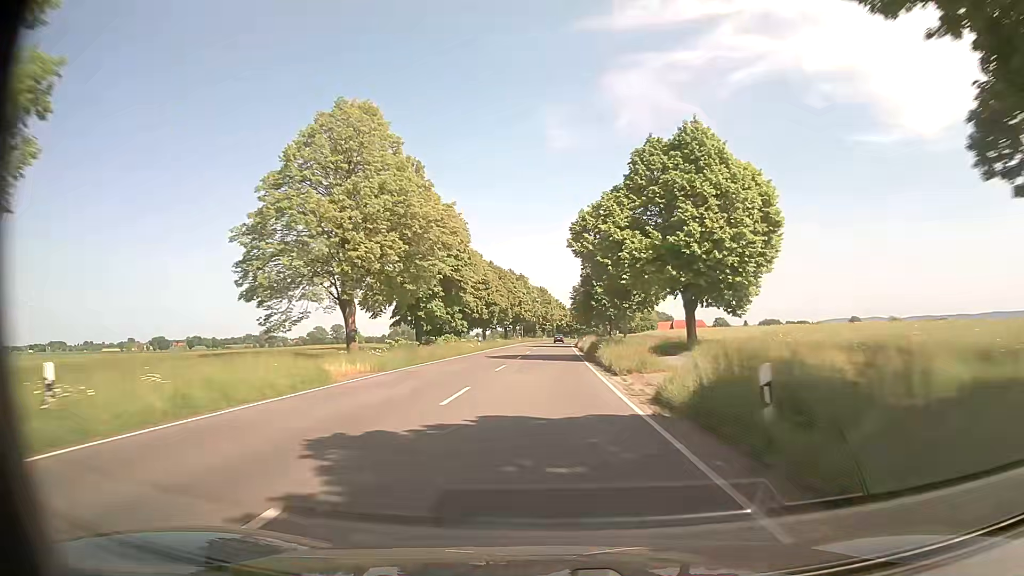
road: secondary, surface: asphalt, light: Day
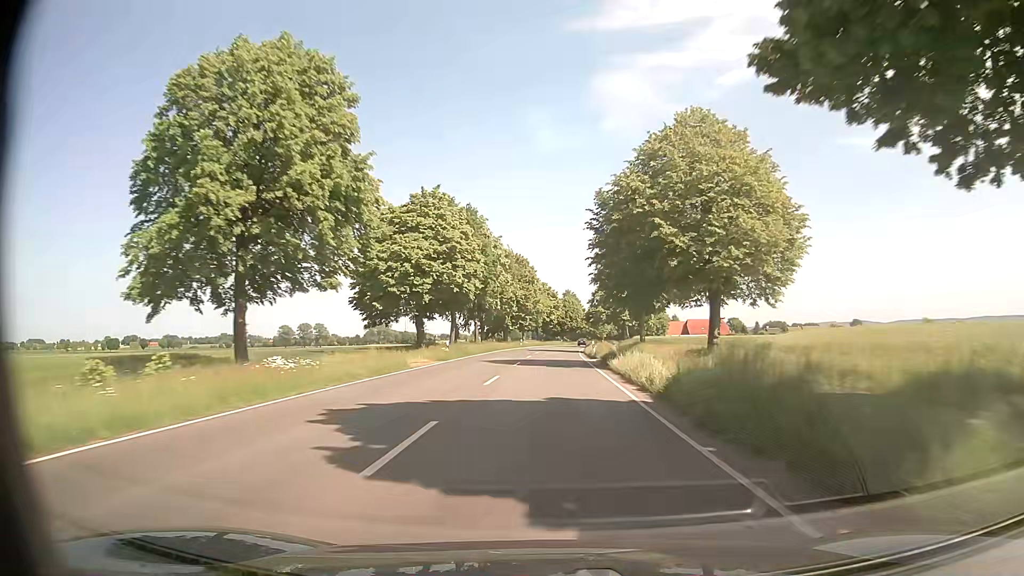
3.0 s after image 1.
(+1.2, +66.8) m; +1°
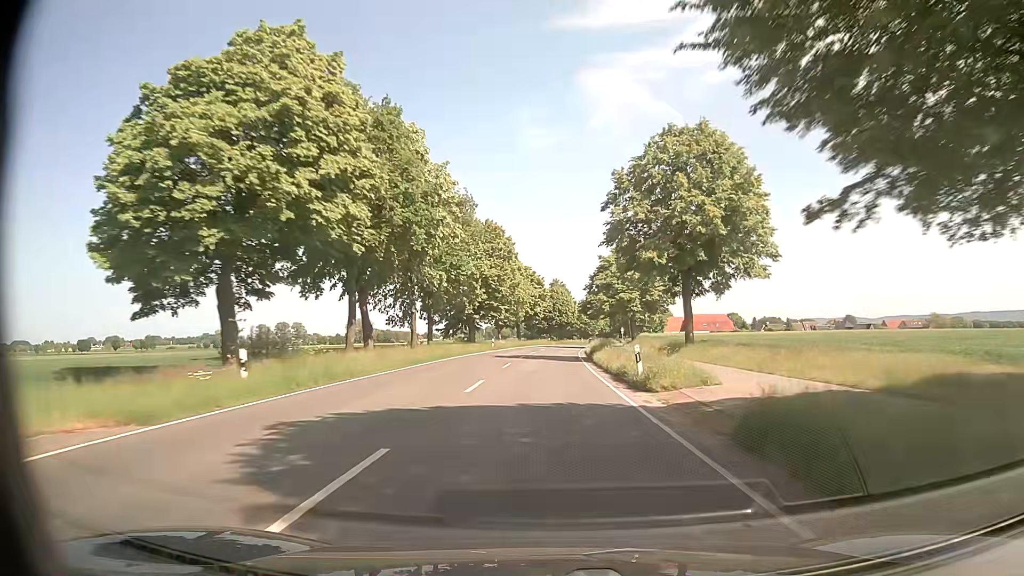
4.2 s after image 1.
(+0.4, +26.8) m; +2°
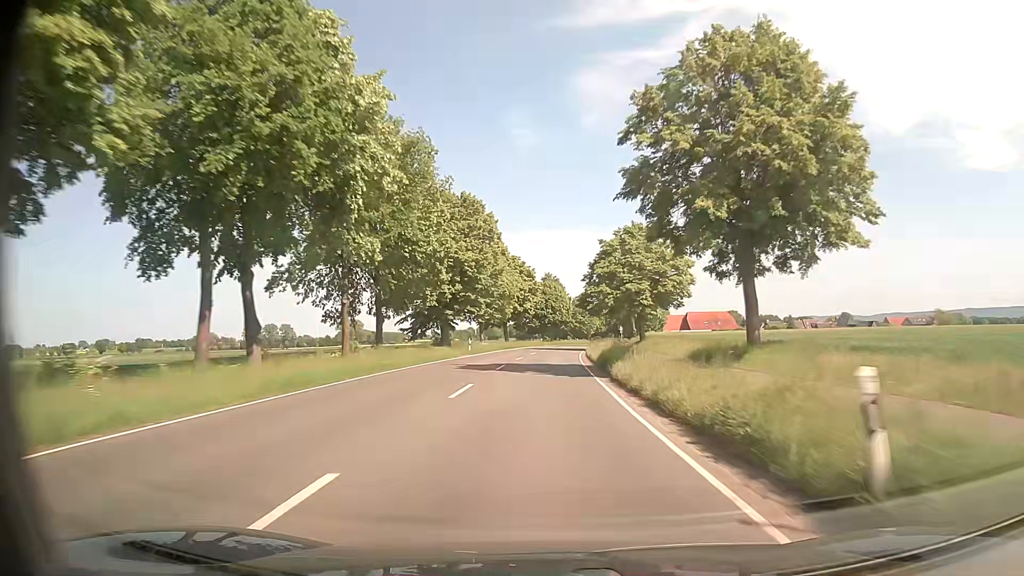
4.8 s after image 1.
(+0.1, +13.4) m; 0°
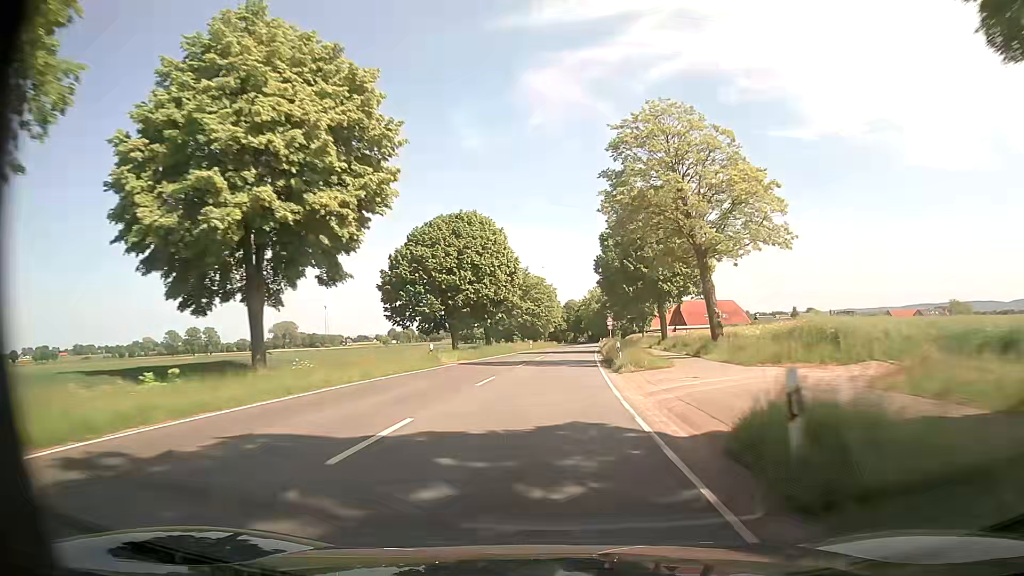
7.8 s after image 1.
(+2.2, +67.0) m; +4°
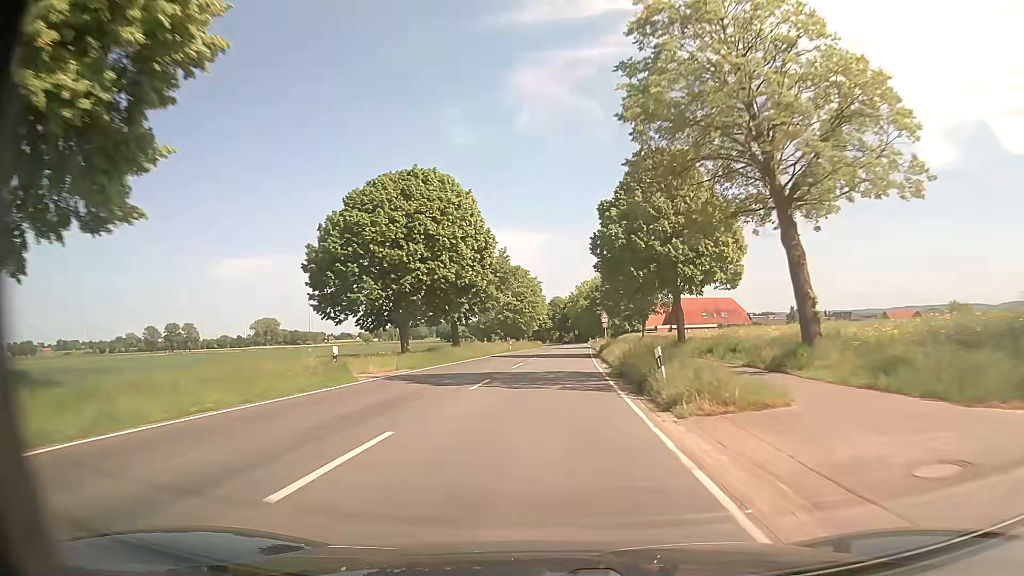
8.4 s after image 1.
(+0.1, +13.3) m; +1°
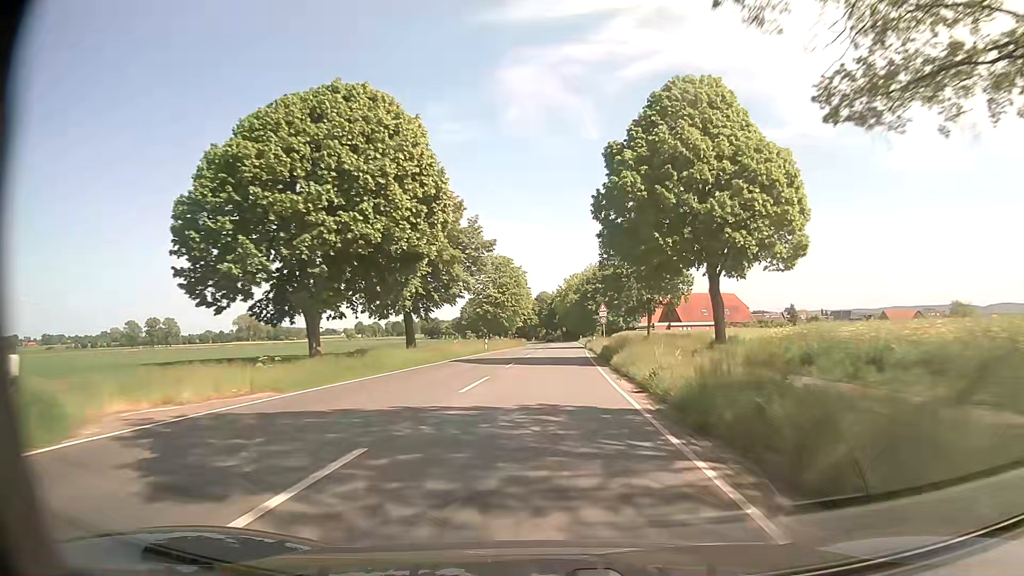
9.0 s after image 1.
(+0.1, +13.2) m; +1°
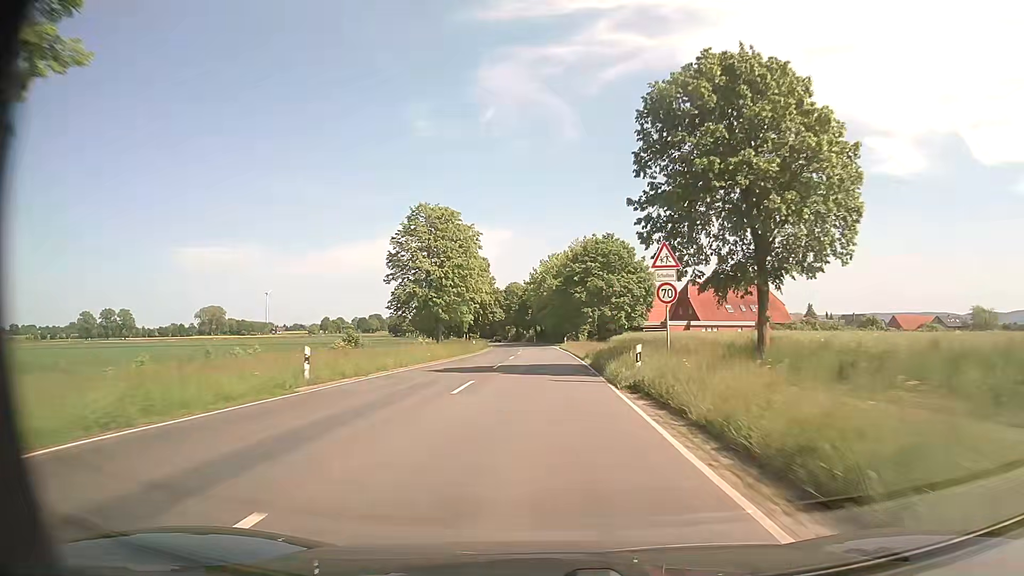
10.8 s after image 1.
(+0.5, +37.8) m; +2°
(0, +10) (0, +20) (0, +30) (0, +40) (0, +50) (0, +60) (0, +70) (-1, +80) (-1, +90) (-2, +100) m
